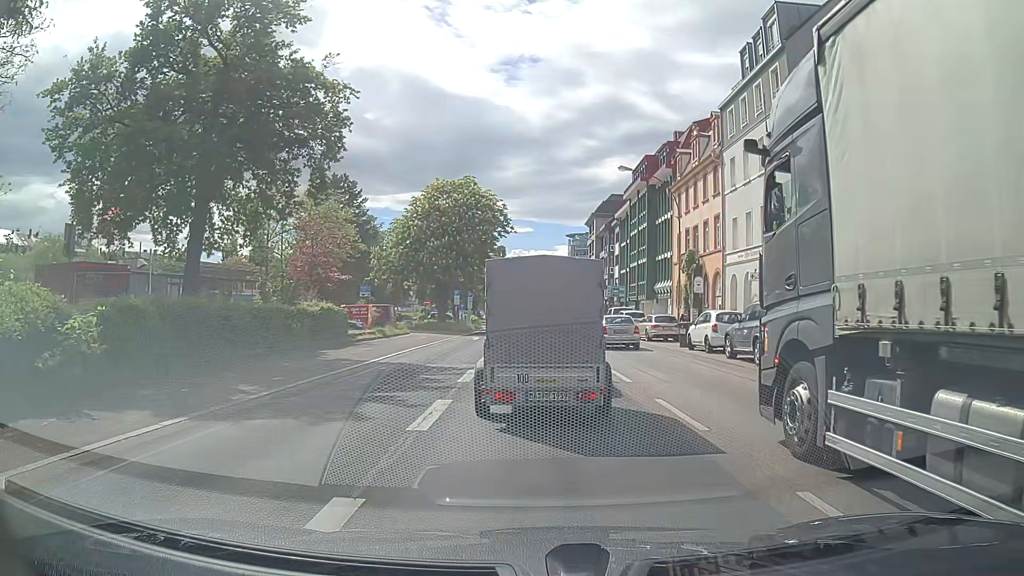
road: primary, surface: asphalt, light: Day
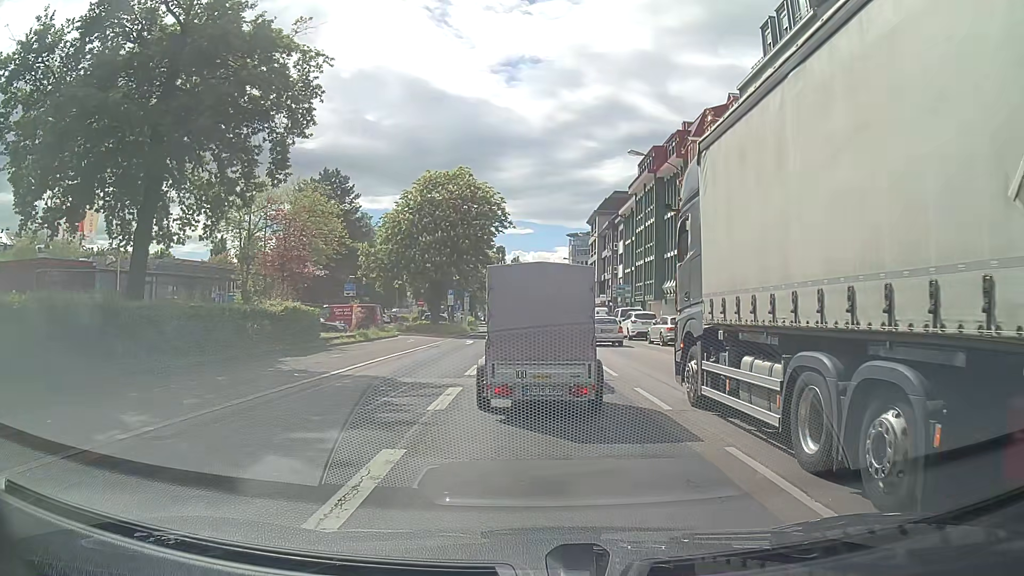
(+0.2, +4.1) m; +1°
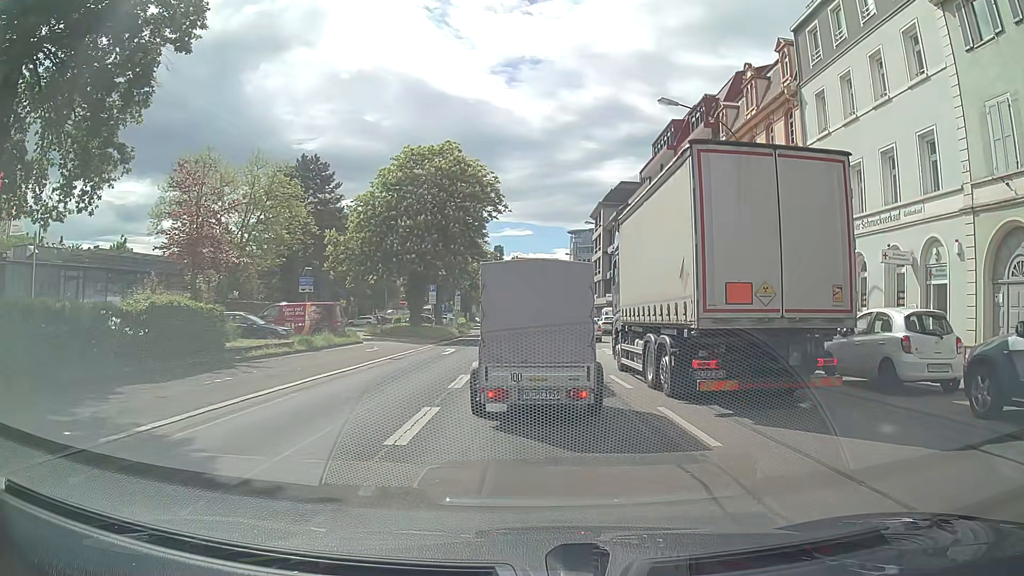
(+0.1, +8.8) m; +1°
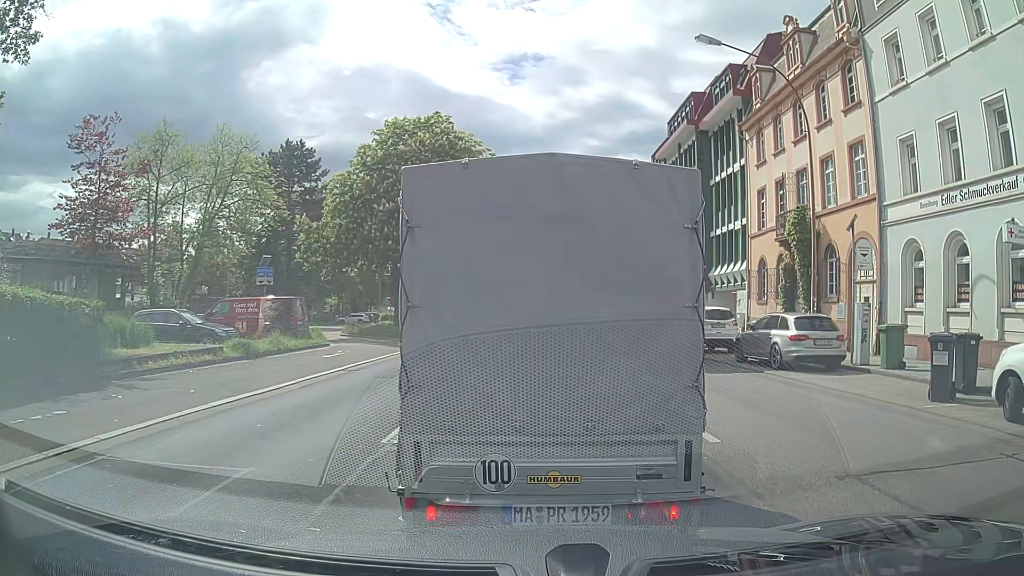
(0.0, +5.7) m; -1°
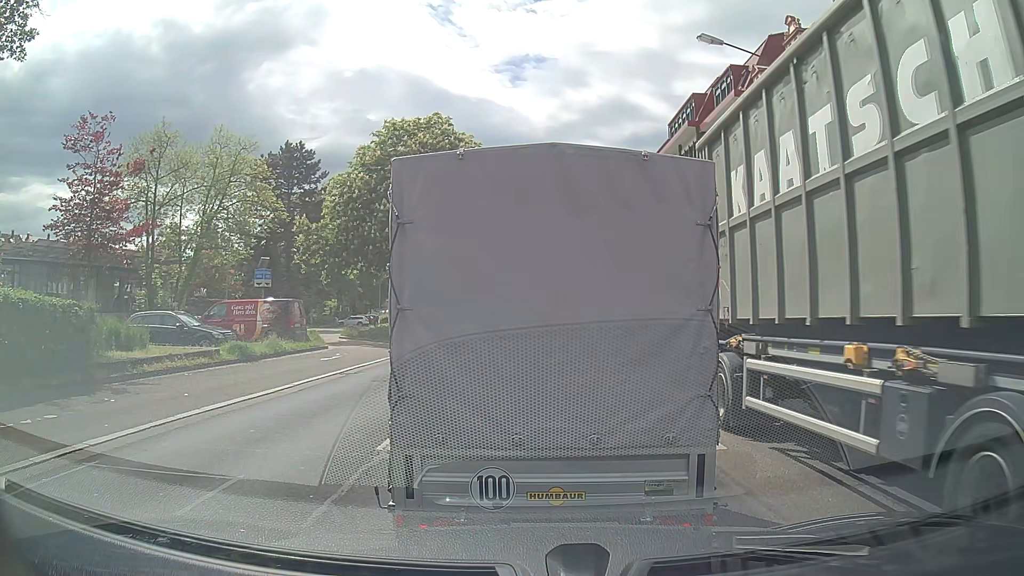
(0.0, +0.3) m; 0°
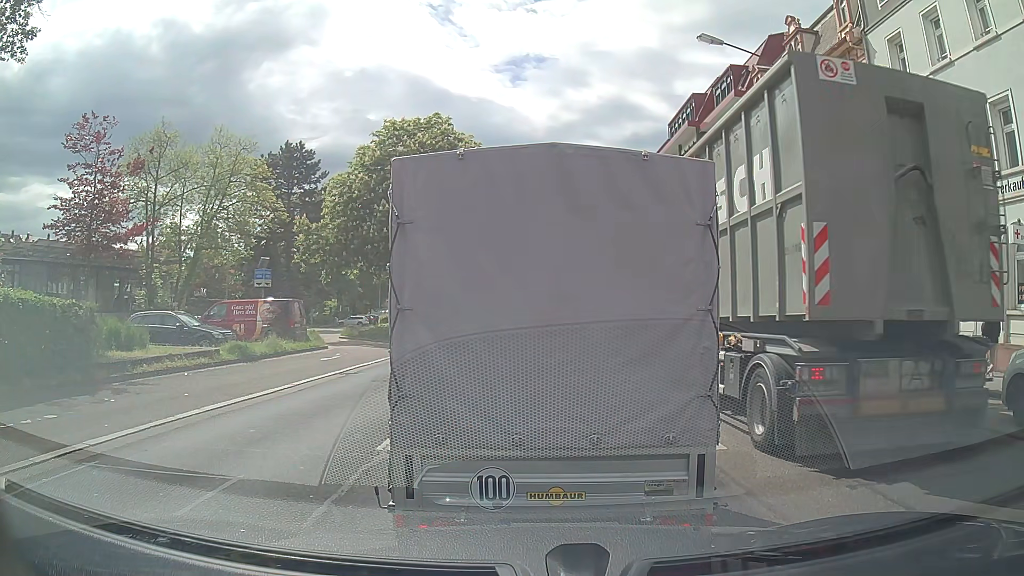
(0.0, 0.0) m; 0°
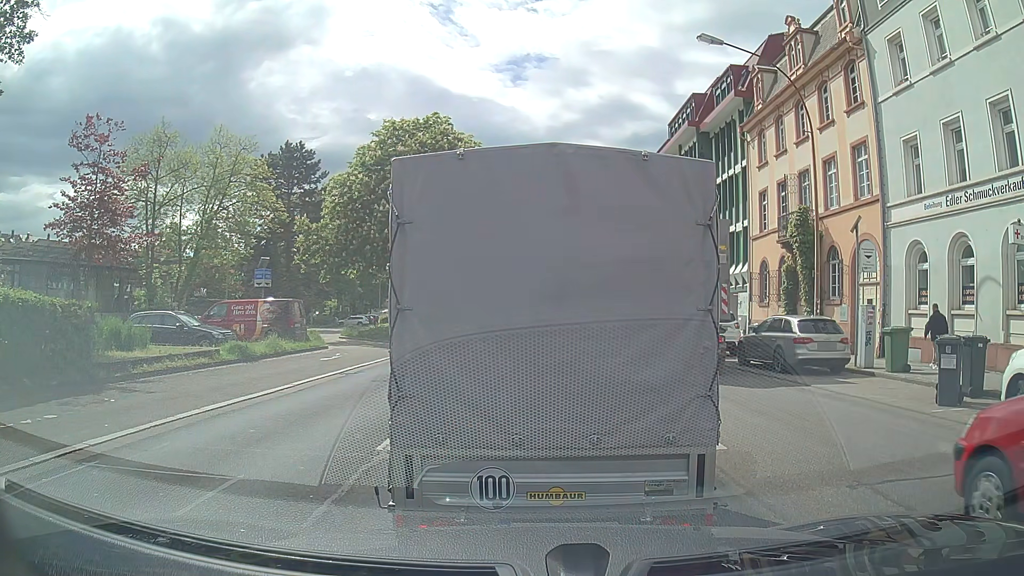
(0.0, 0.0) m; 0°
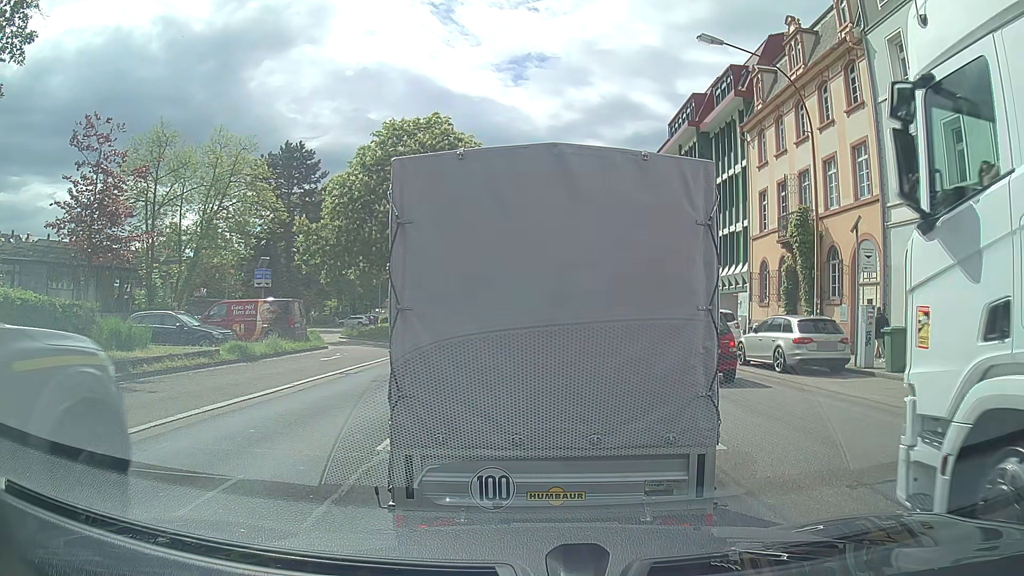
(0.0, 0.0) m; 0°
